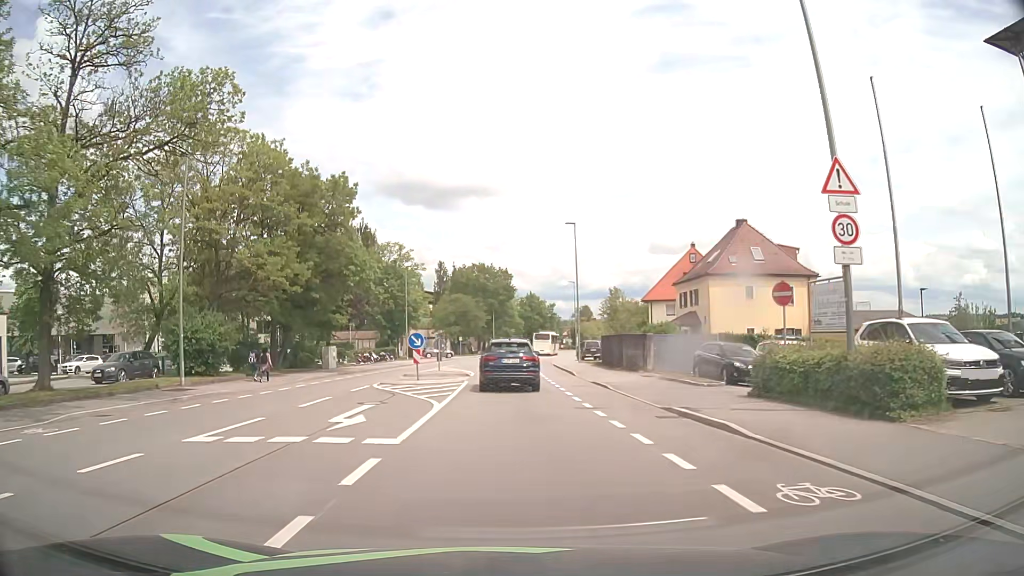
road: tertiary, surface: asphalt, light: Day
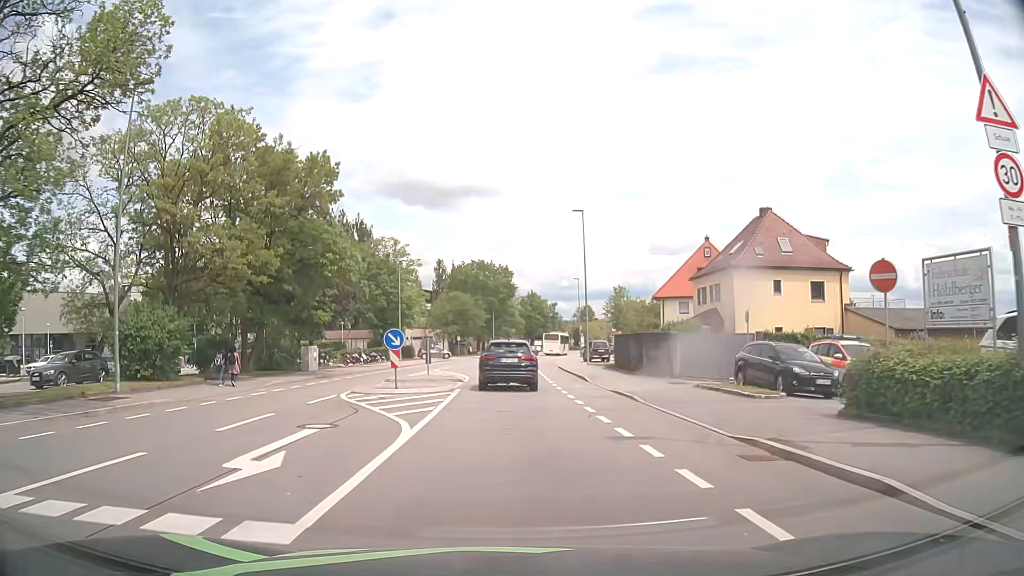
(0.0, +4.9) m; 0°
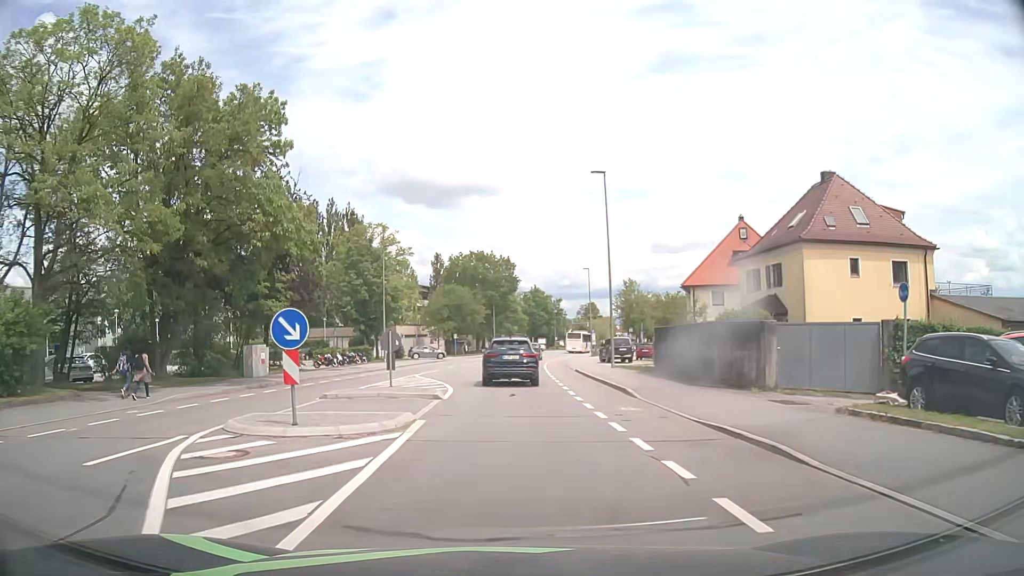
(0.0, +9.7) m; 0°
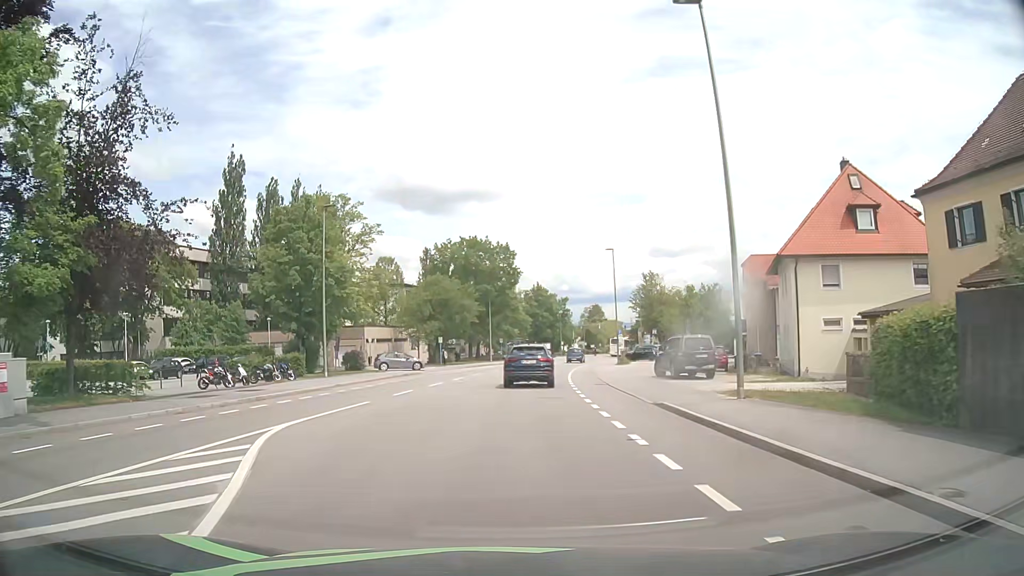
(0.0, +19.3) m; 0°
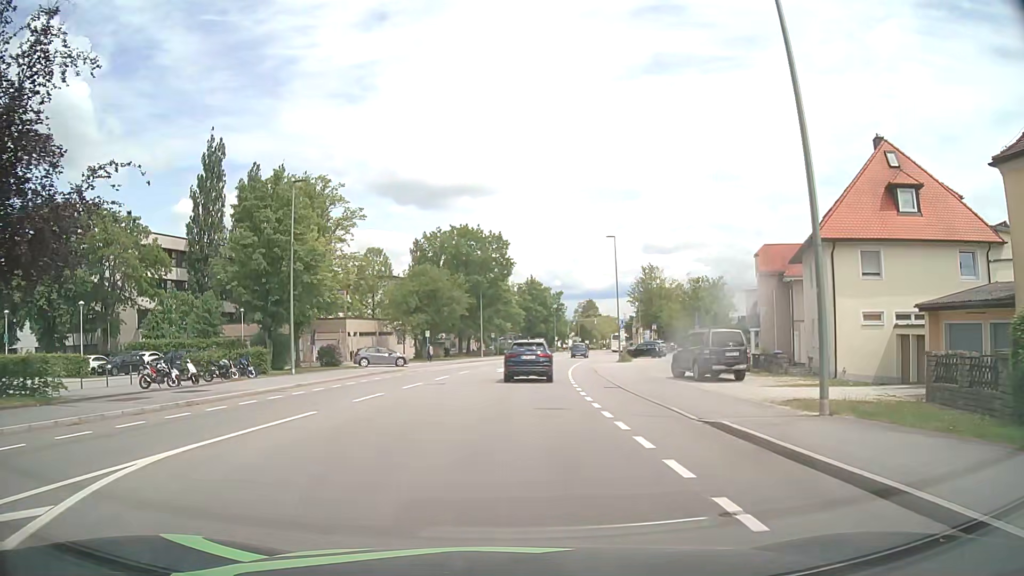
(0.0, +4.8) m; +1°
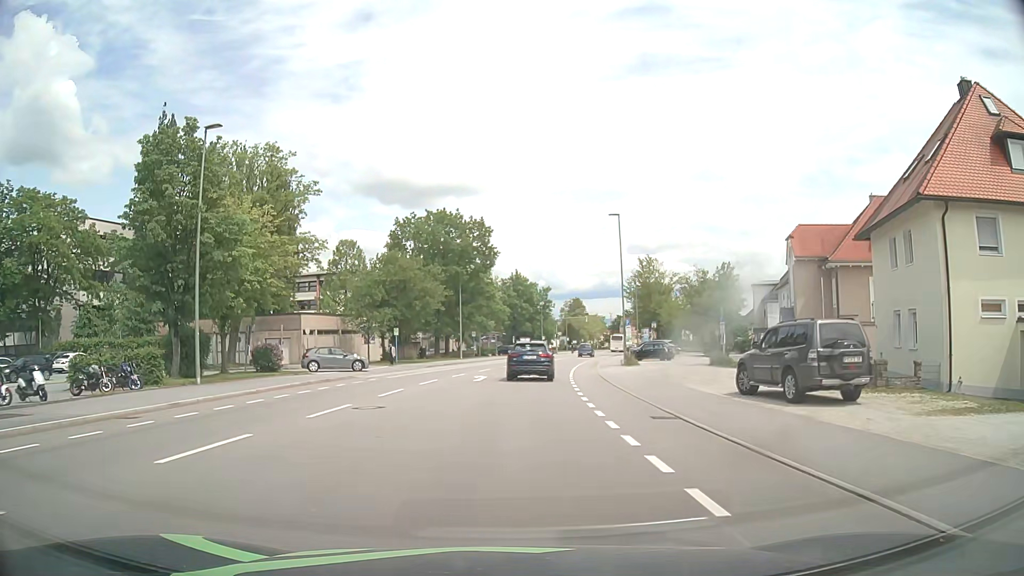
(+0.1, +9.6) m; +1°
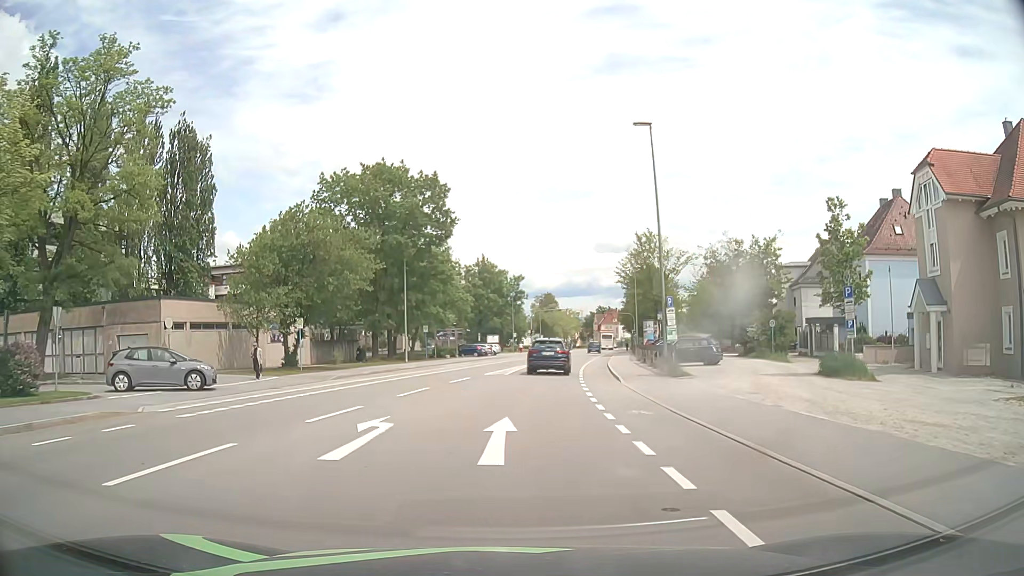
(+0.4, +19.2) m; +3°
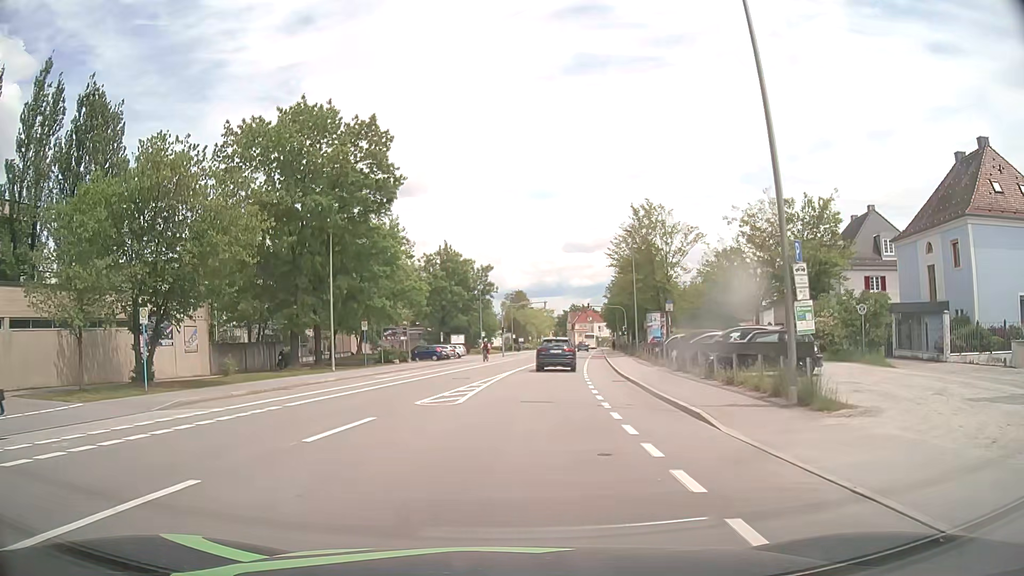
(+0.4, +14.5) m; +3°
(0, +10) (+1, +20) (+1, +30) (+2, +40) (+4, +50) (+5, +60) (+6, +70) (+8, +80) (+9, +89) (+10, +99) m
